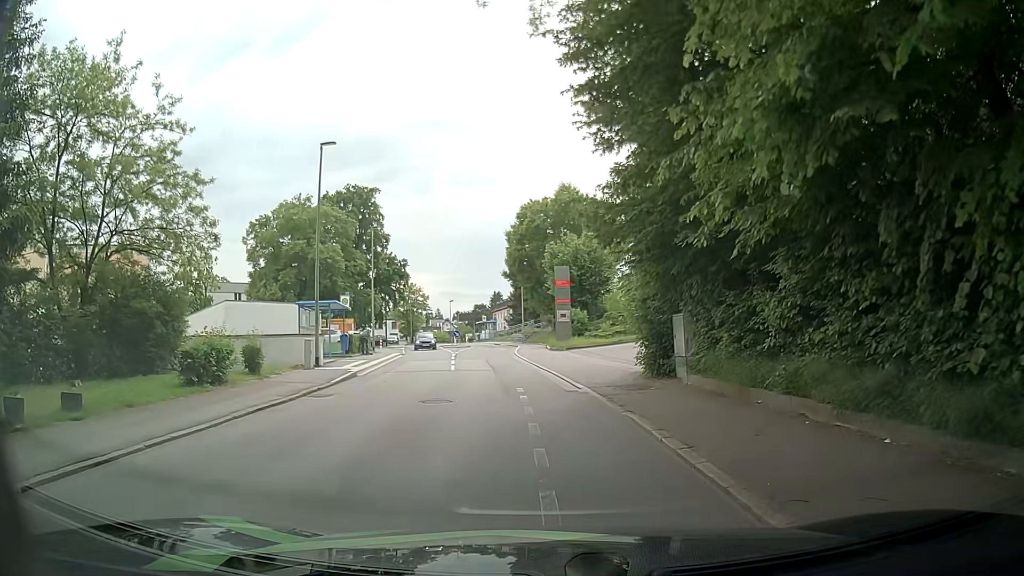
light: Day
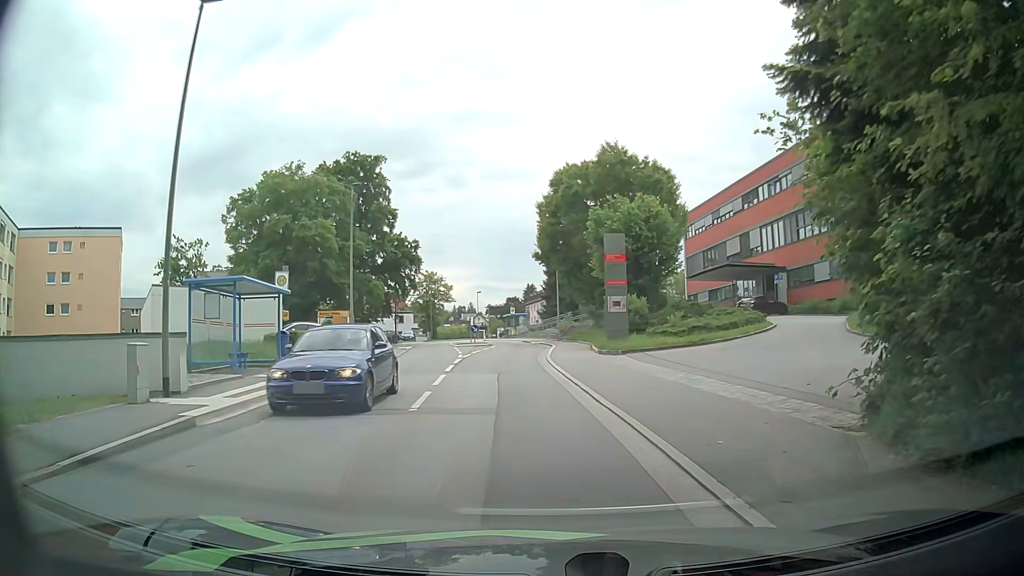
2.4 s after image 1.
(-0.3, +12.2) m; -3°
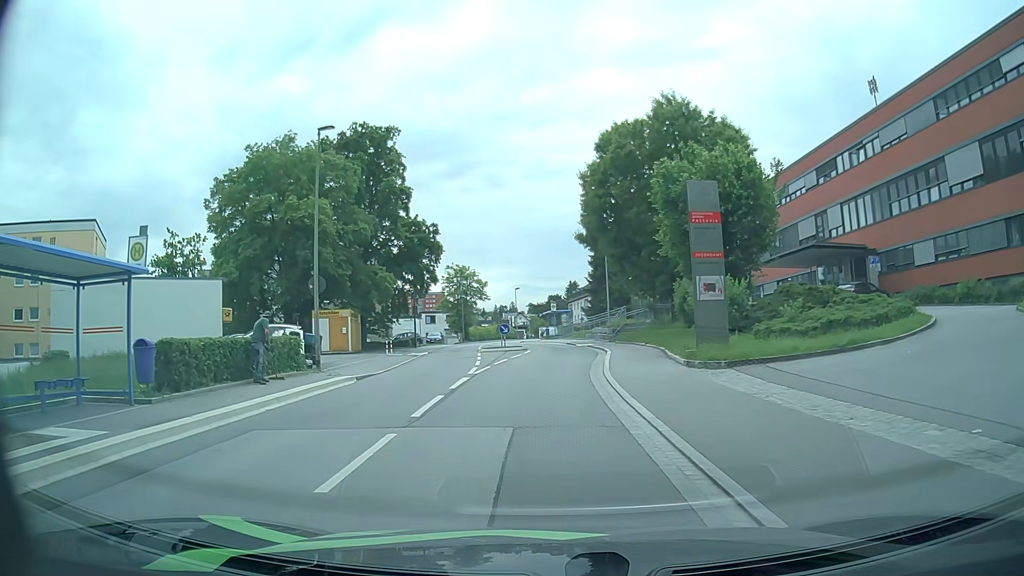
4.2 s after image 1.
(0.0, +10.1) m; -2°
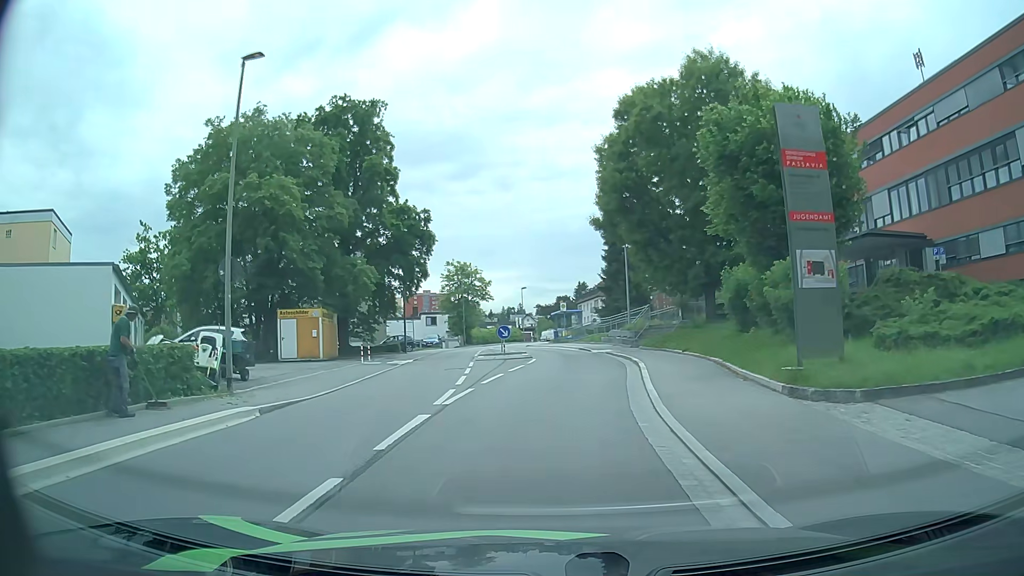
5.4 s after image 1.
(0.0, +7.0) m; 0°
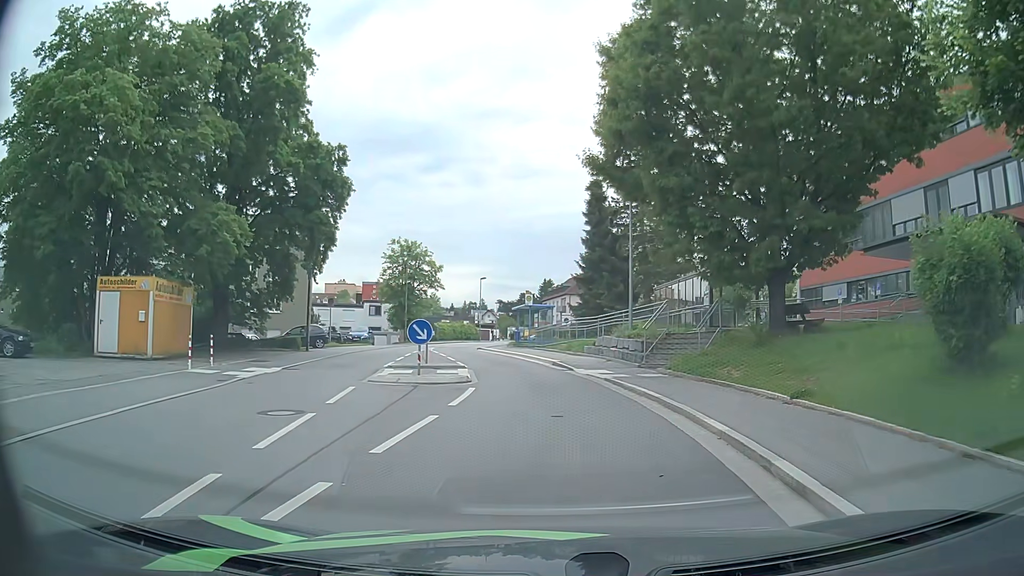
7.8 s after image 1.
(+0.1, +13.8) m; +2°
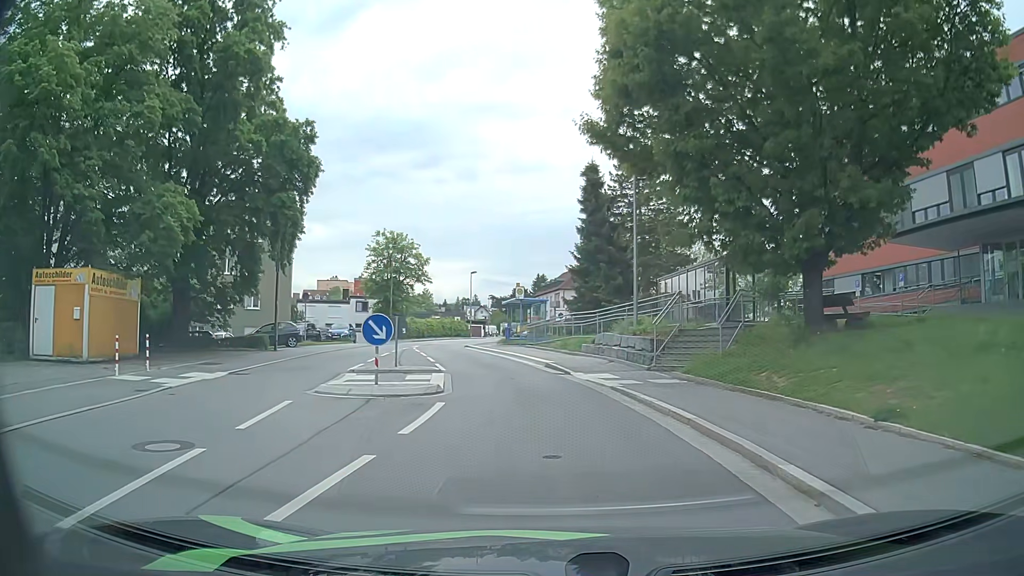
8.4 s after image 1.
(+0.1, +3.4) m; +1°
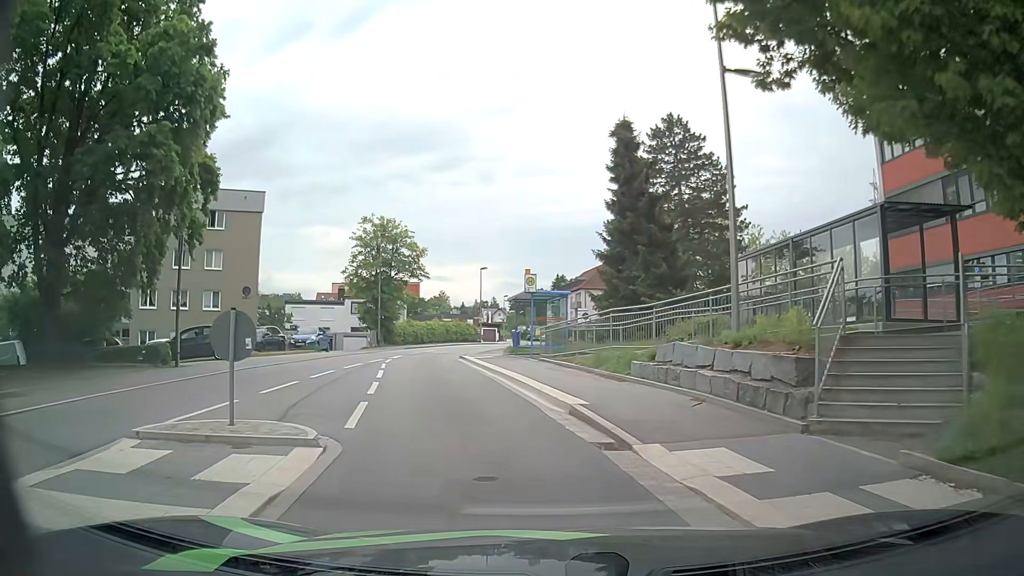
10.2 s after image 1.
(+0.1, +10.4) m; -1°
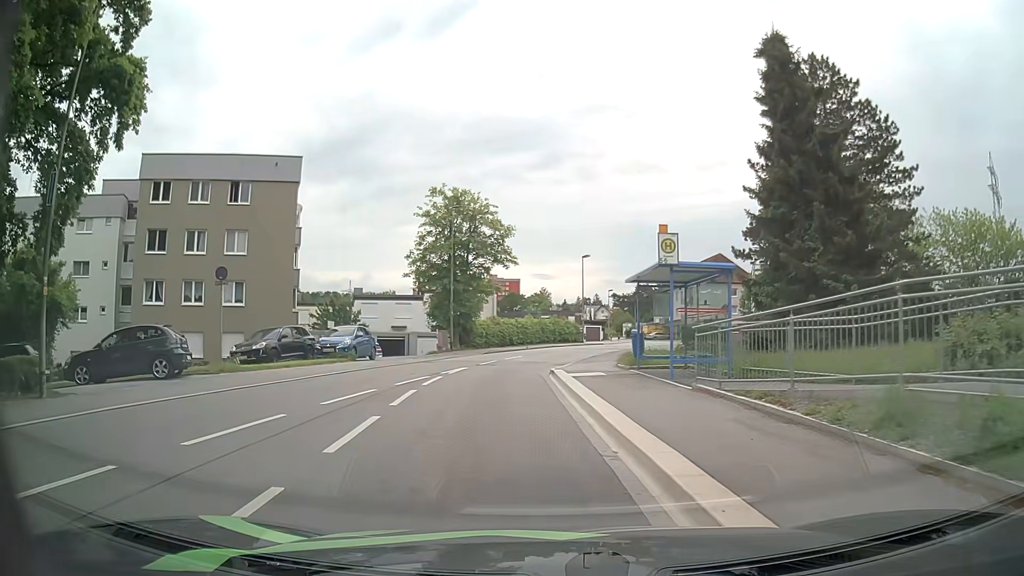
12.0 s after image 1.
(-0.8, +10.9) m; -9°
(0, +10) (-1, +20) (-1, +30) (+1, +40) (+4, +49) (+8, +59) (+11, +68) (+14, +78) (+16, +88) (+17, +98) m
